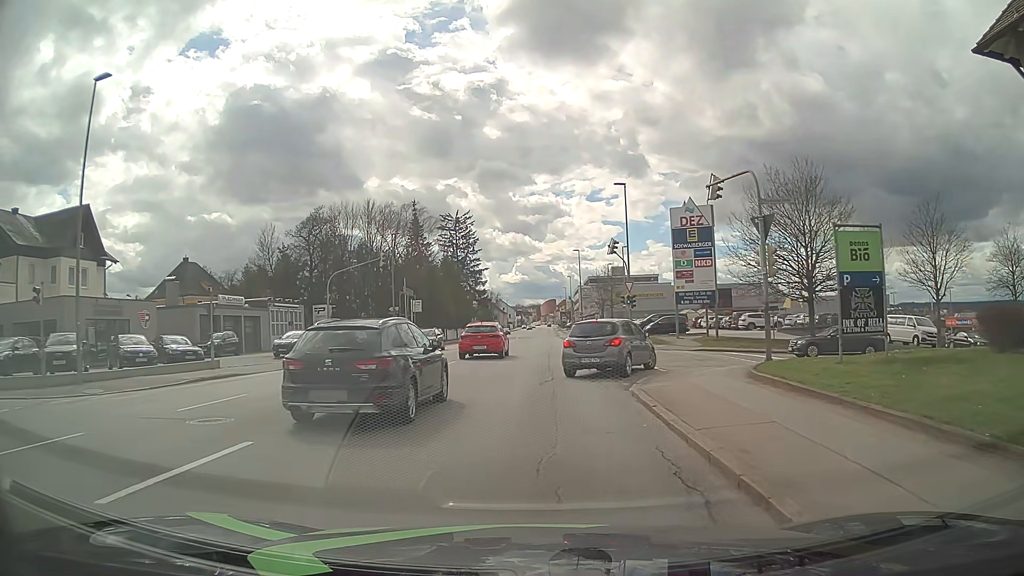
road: tertiary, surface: asphalt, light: Day
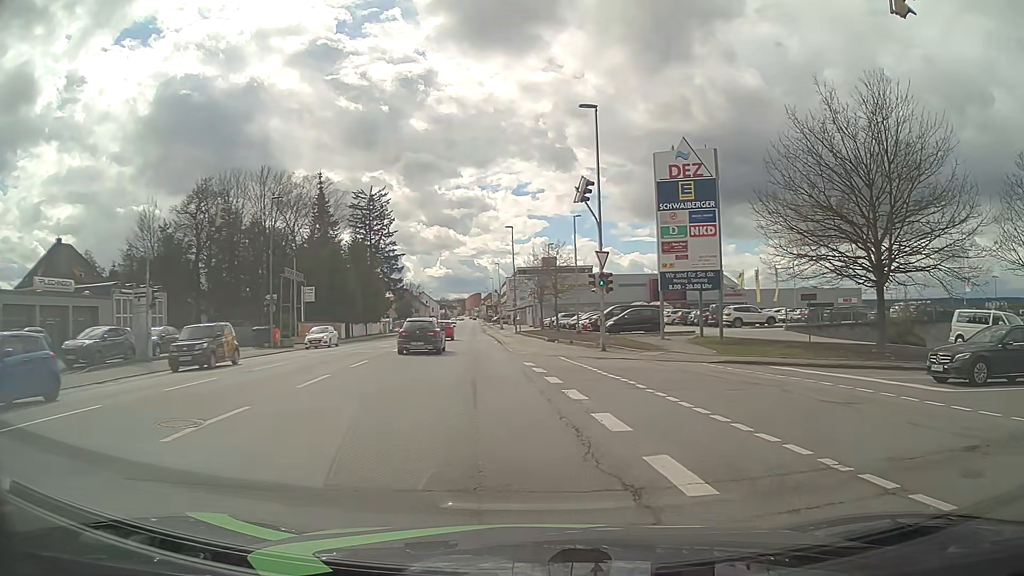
(+0.1, +15.2) m; +7°
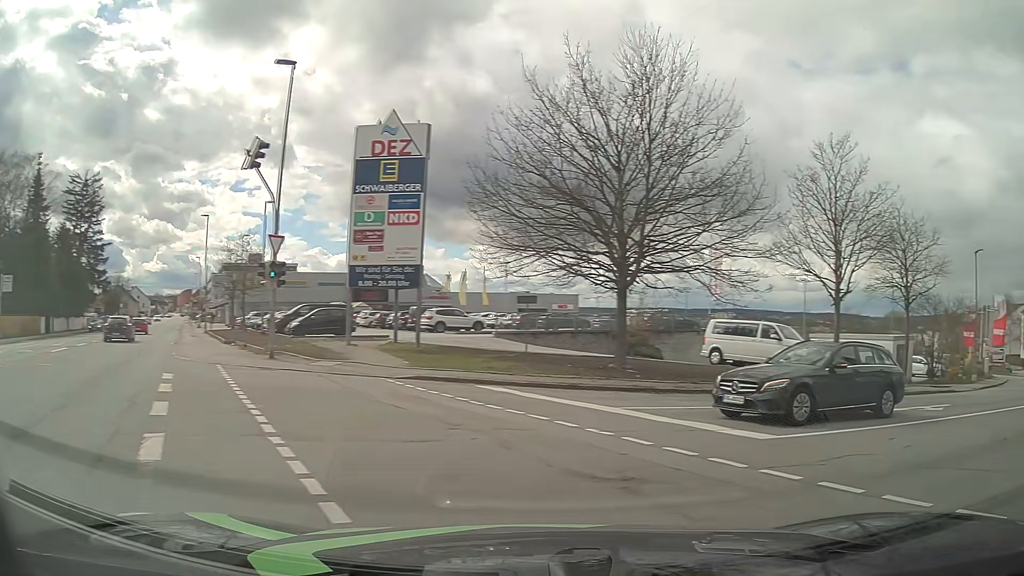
(+0.9, +5.0) m; +27°
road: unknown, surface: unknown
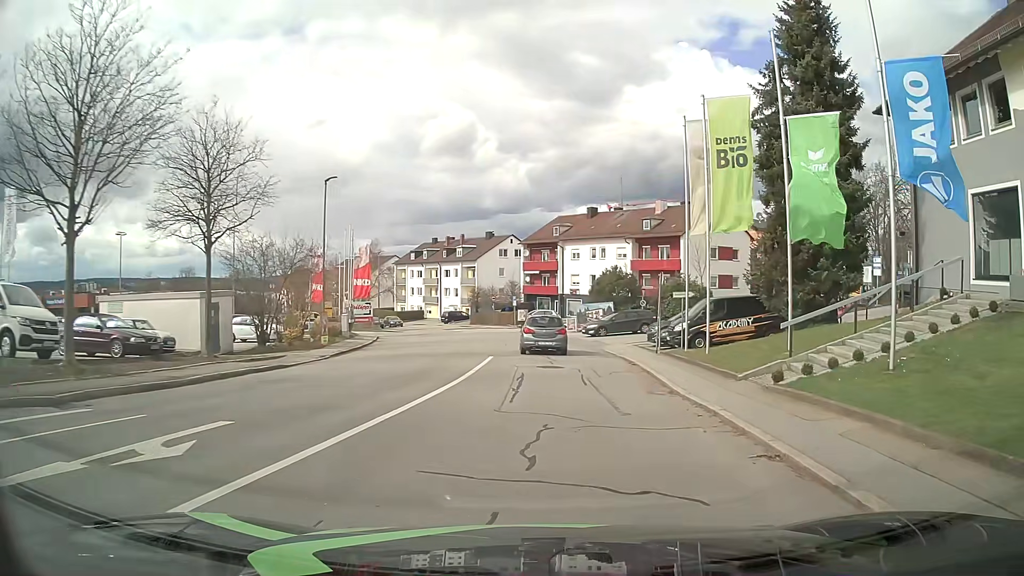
(+5.5, +8.8) m; +53°
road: residential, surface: asphalt
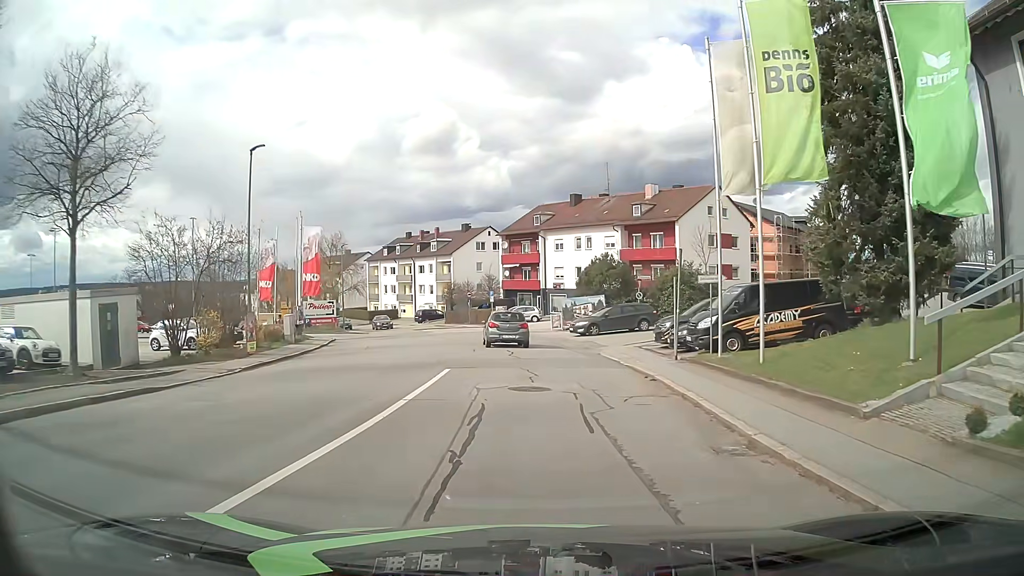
(+0.2, +6.7) m; +1°
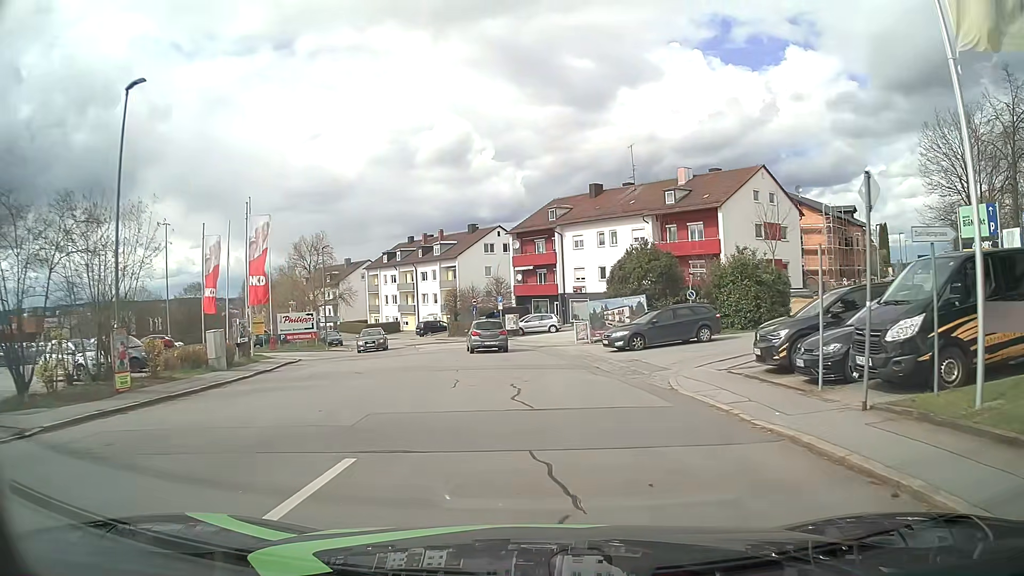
(-0.1, +9.9) m; -2°
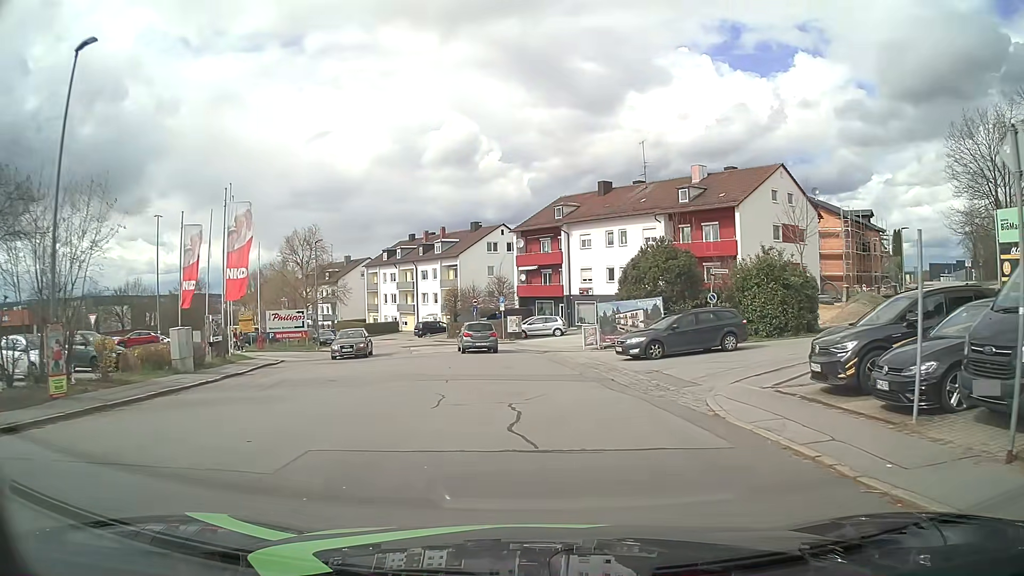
(0.0, +2.9) m; +1°
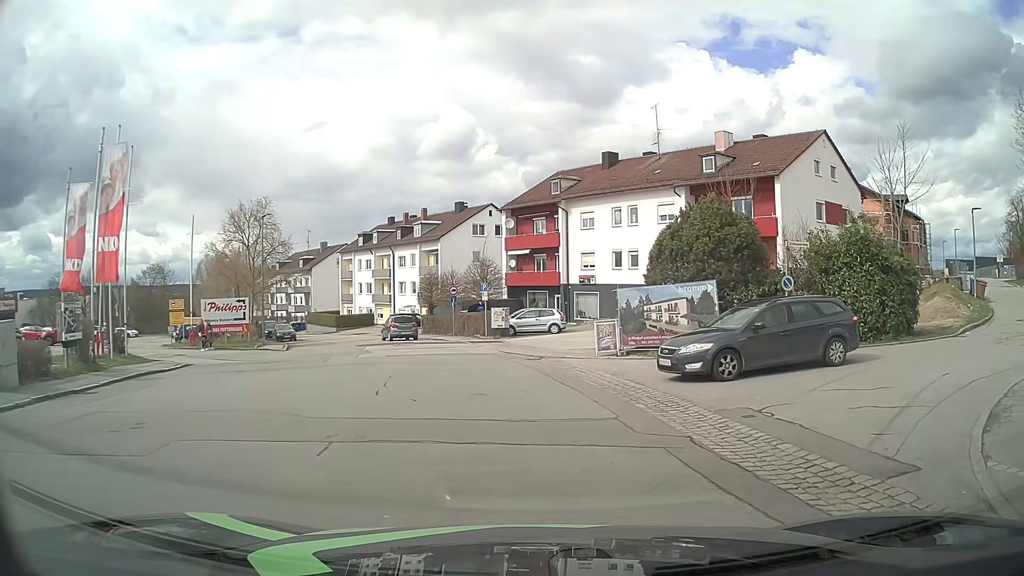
(-0.2, +8.9) m; 0°
